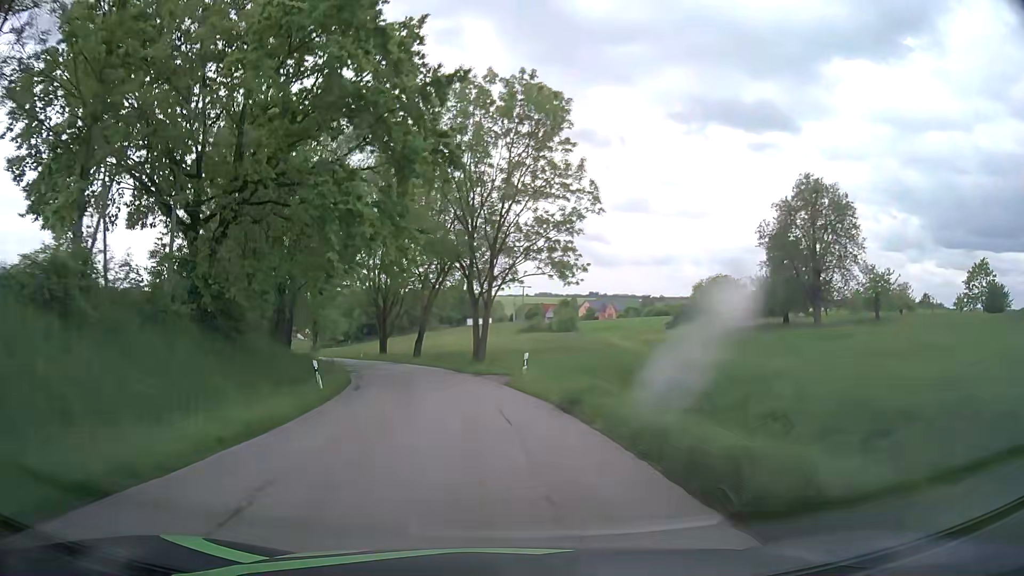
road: tertiary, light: Day
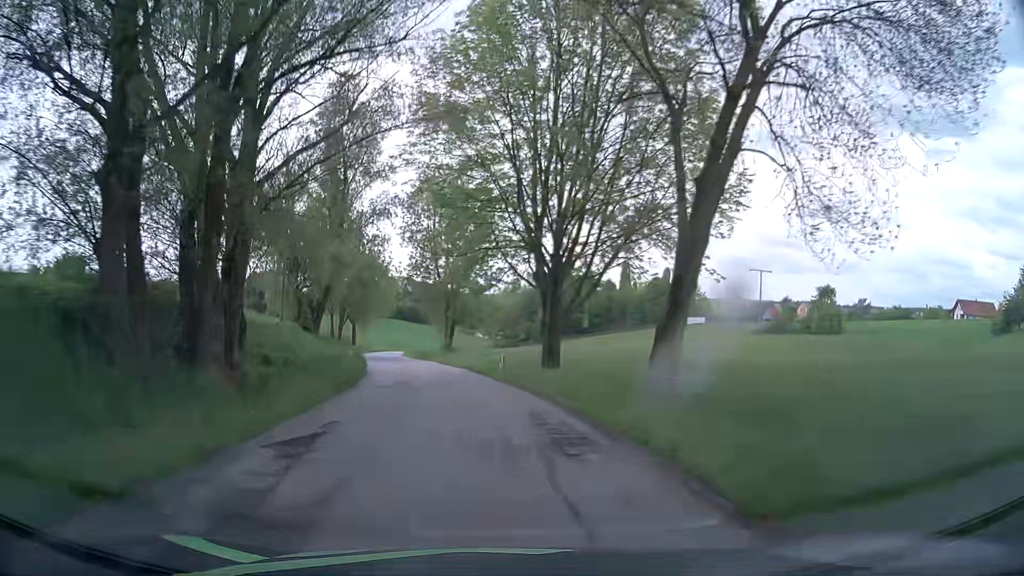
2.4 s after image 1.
(-6.3, +41.3) m; -16°
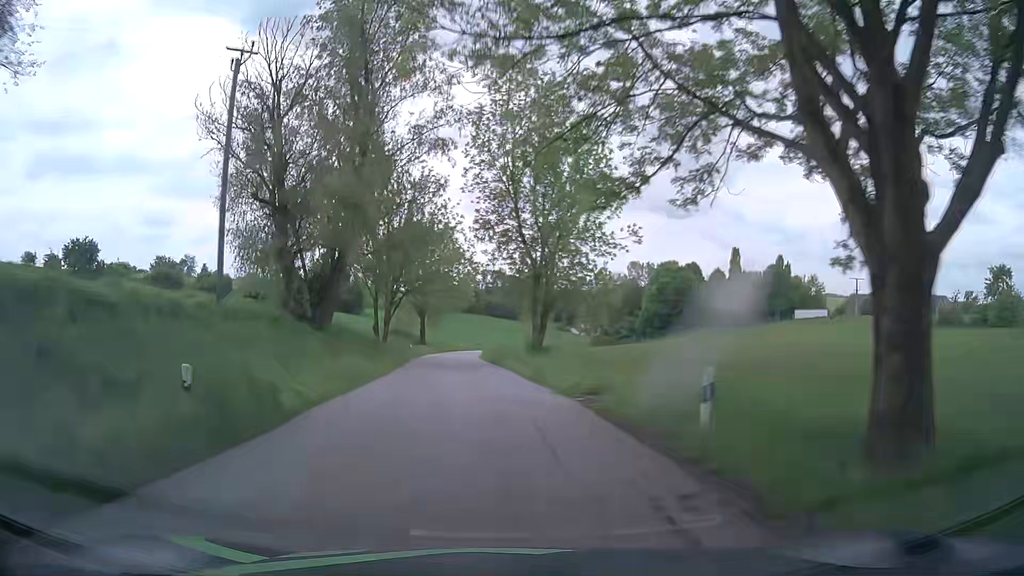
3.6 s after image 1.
(-1.6, +21.9) m; -8°
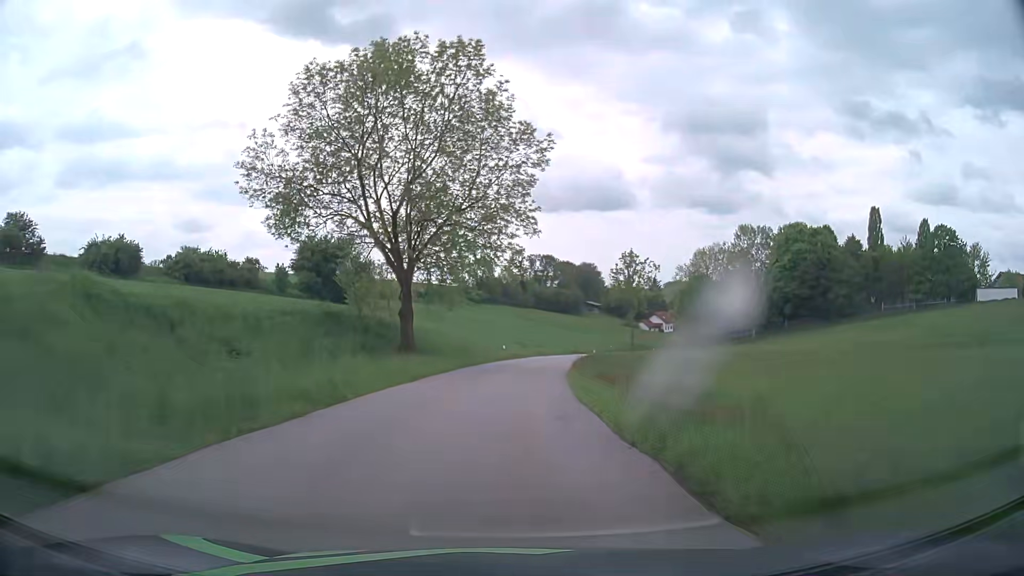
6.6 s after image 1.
(-4.1, +55.5) m; -4°
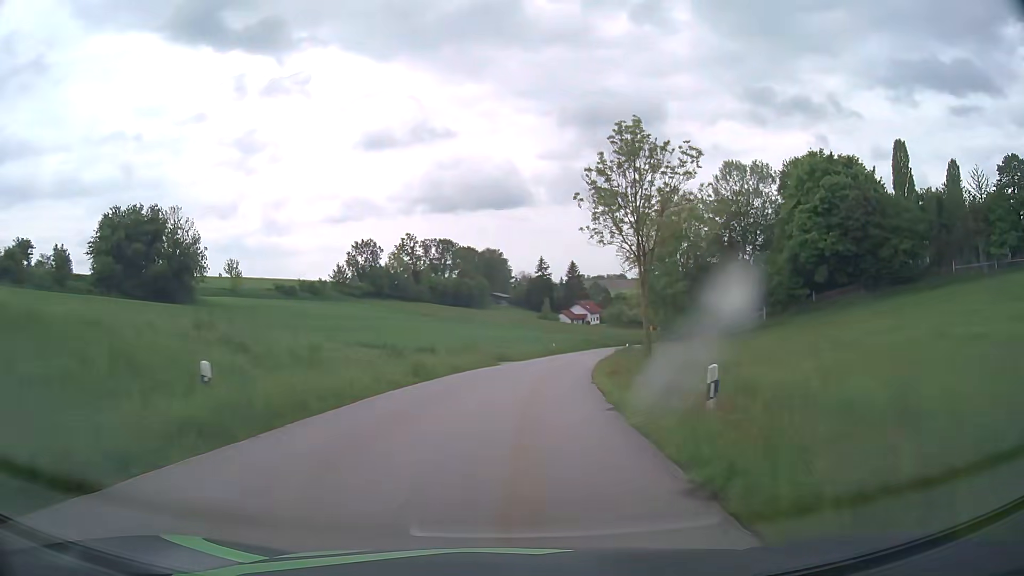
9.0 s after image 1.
(+2.4, +44.1) m; +8°
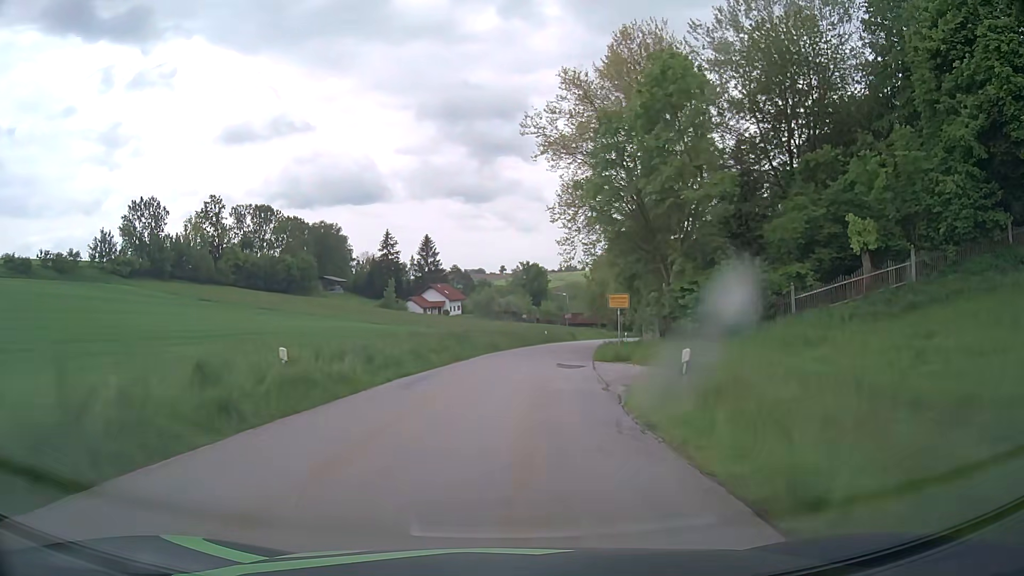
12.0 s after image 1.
(+5.9, +53.1) m; +12°
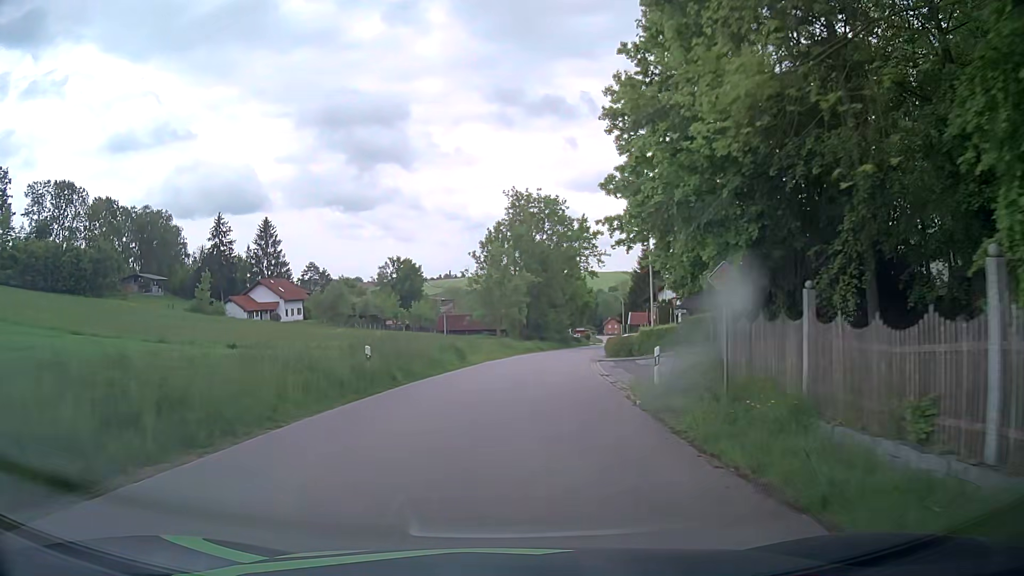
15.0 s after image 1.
(+3.7, +43.3) m; +10°
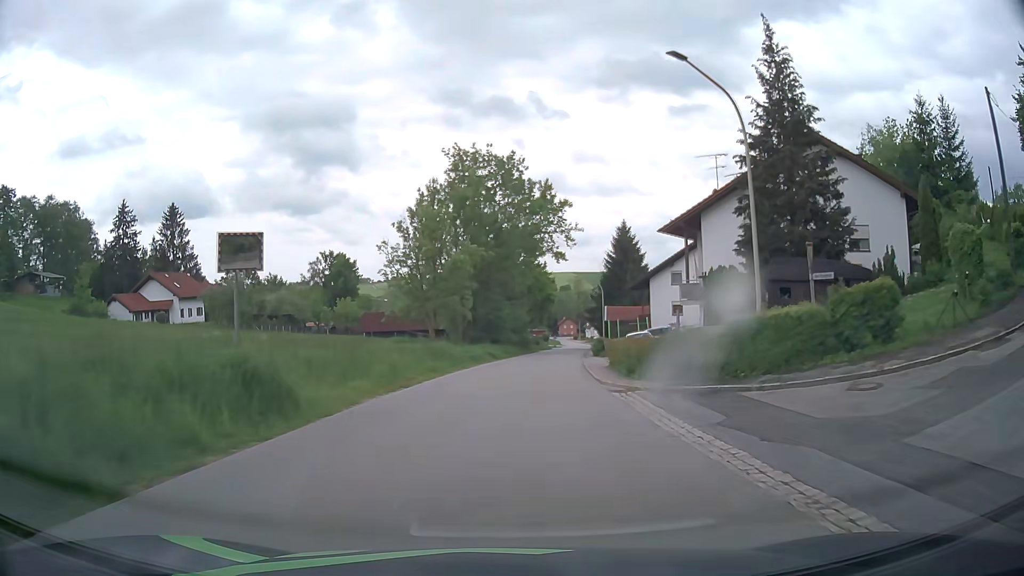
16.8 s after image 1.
(+0.8, +22.2) m; +4°
(0, +10) (+1, +20) (+1, +30) (+2, +40) (+4, +50) (+5, +60) (+6, +70) (+8, +80) (+9, +89) (+11, +99) m
